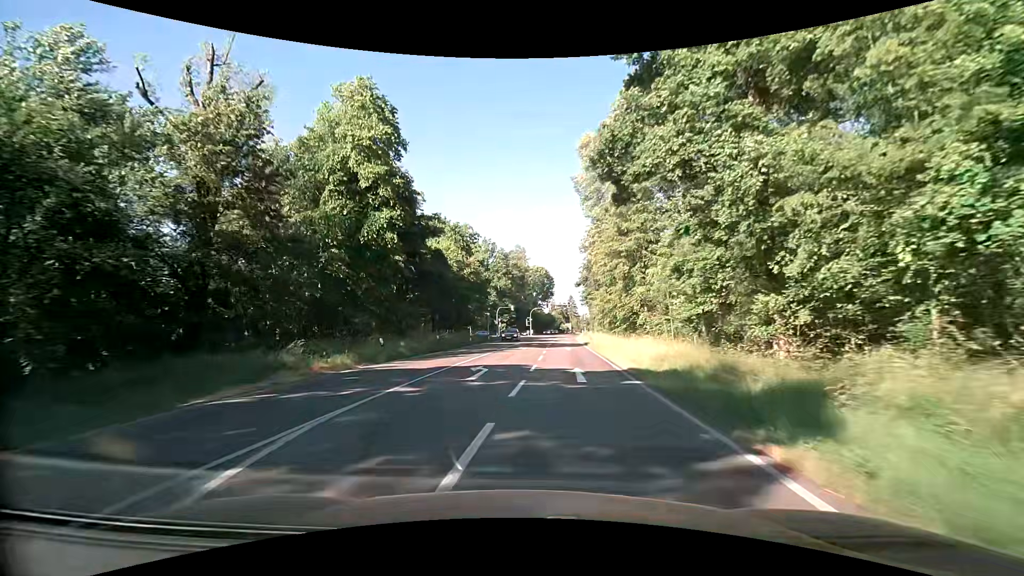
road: secondary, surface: asphalt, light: Day
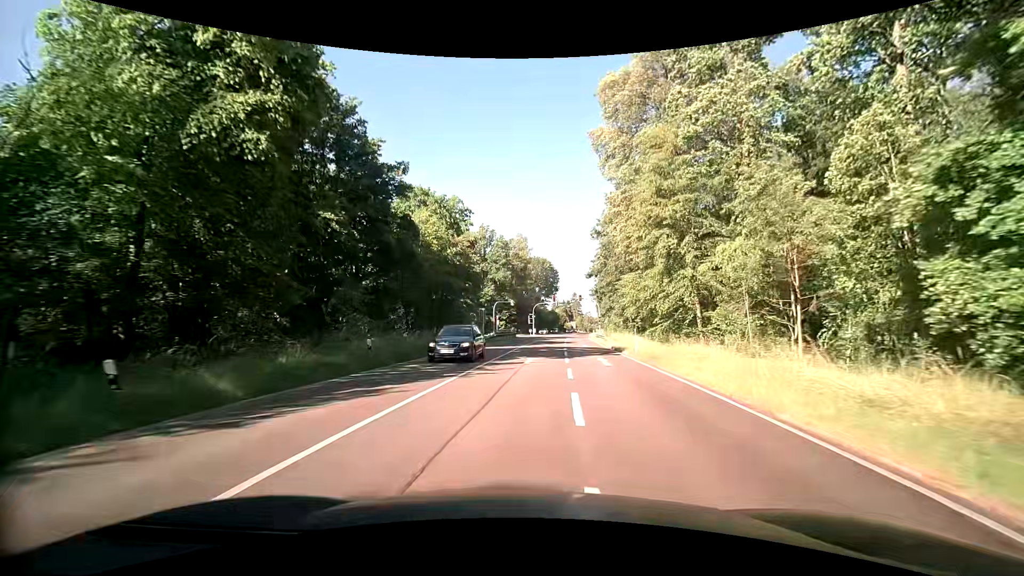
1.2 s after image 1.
(-0.1, +14.8) m; +1°
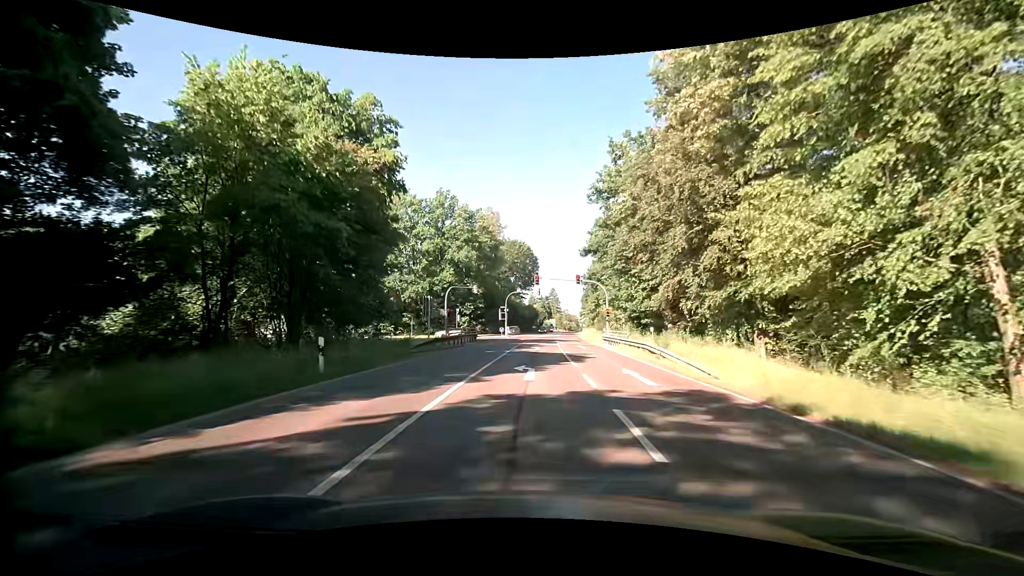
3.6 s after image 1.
(+0.5, +25.9) m; +2°
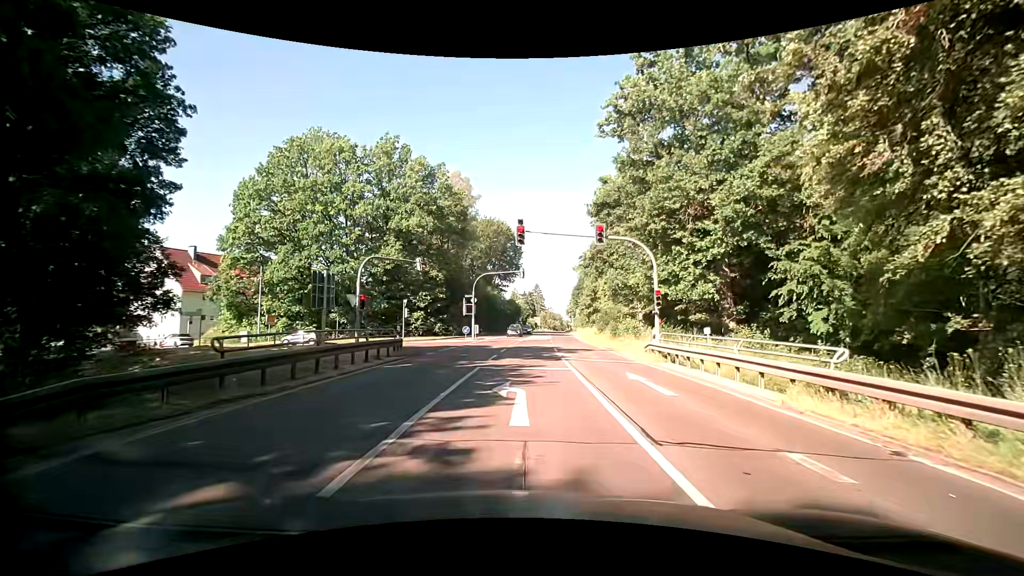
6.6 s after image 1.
(+0.5, +22.2) m; +3°
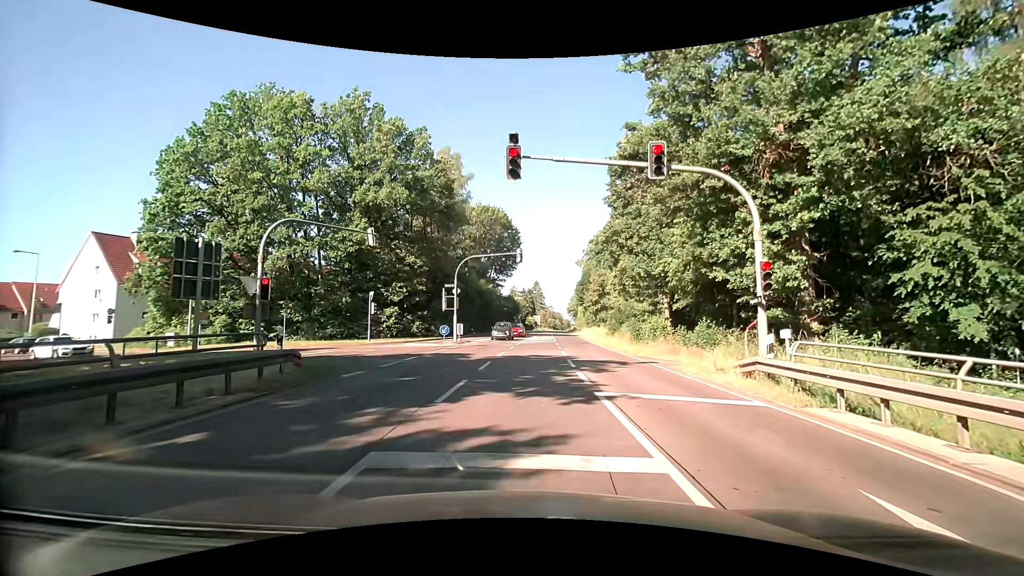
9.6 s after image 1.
(-0.2, +10.4) m; +1°
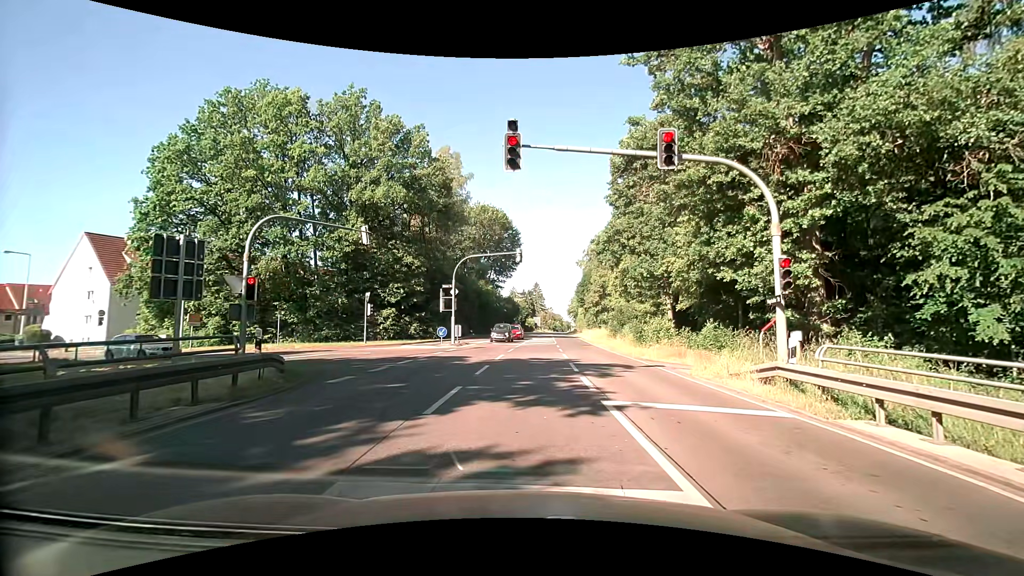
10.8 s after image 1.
(0.0, +0.9) m; -2°
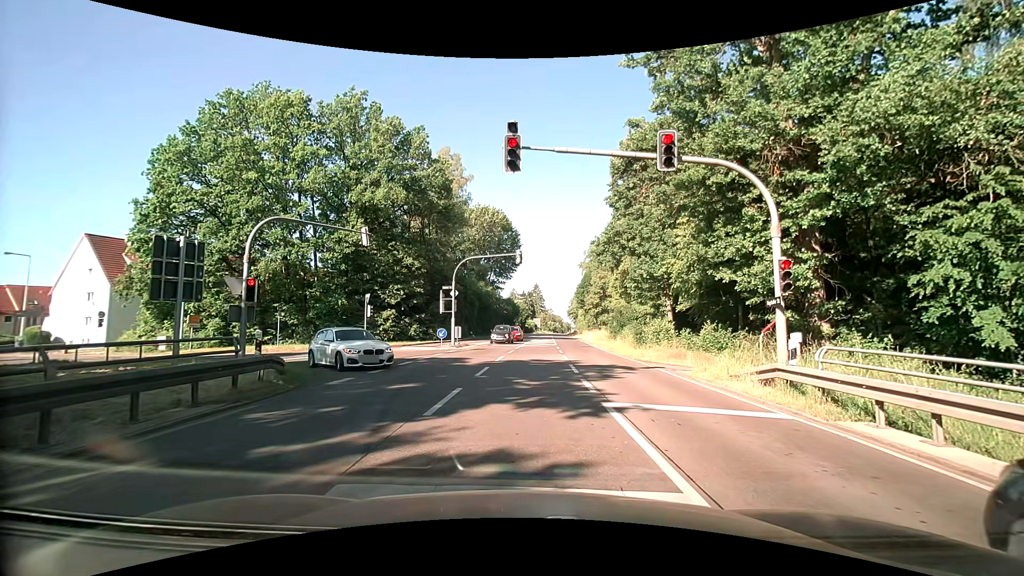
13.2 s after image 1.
(0.0, +0.1) m; 0°
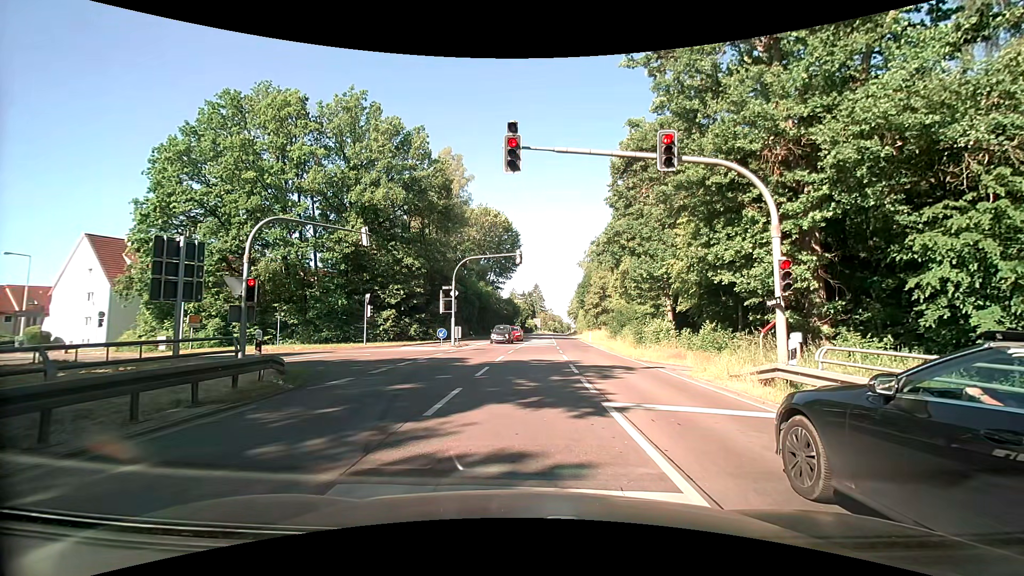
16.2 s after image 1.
(0.0, 0.0) m; 0°
